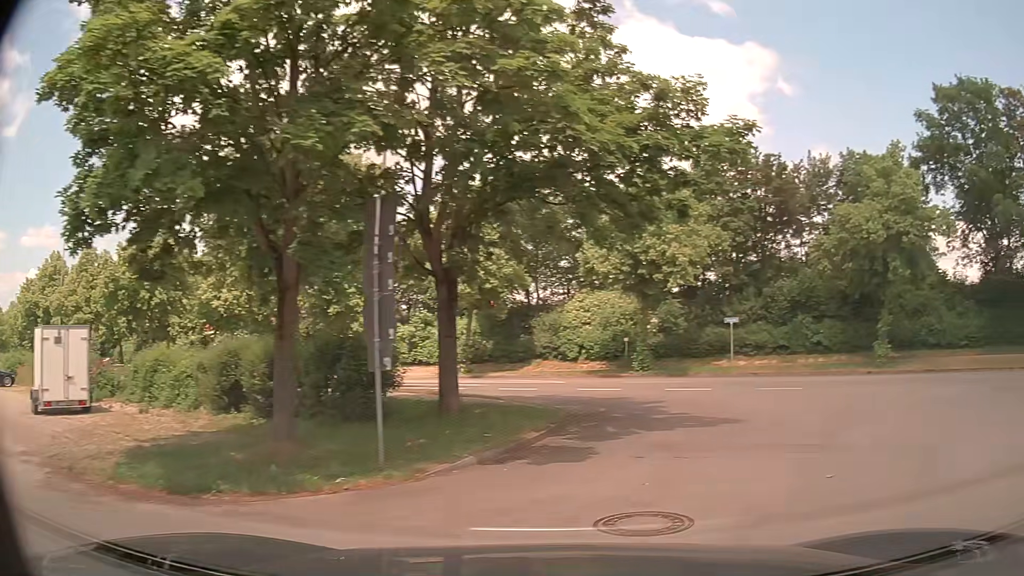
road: tertiary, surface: asphalt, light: Day
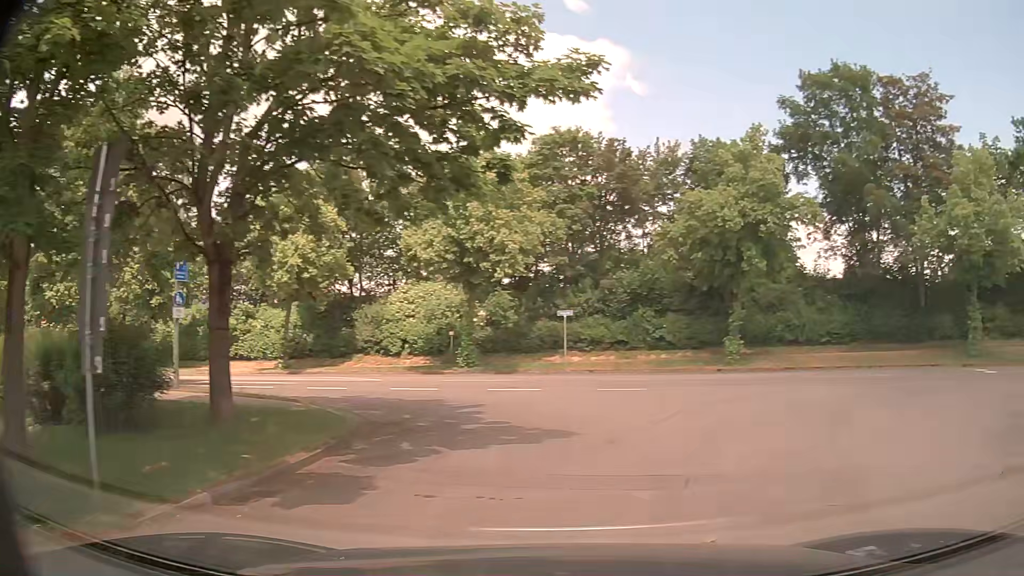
(+0.3, +2.4) m; +14°
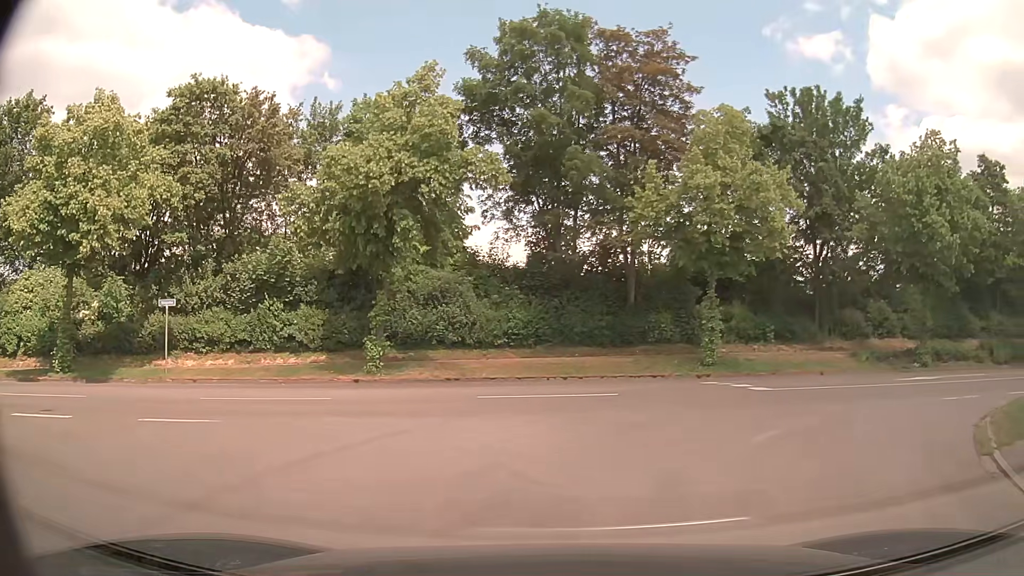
(+2.0, +6.8) m; +27°
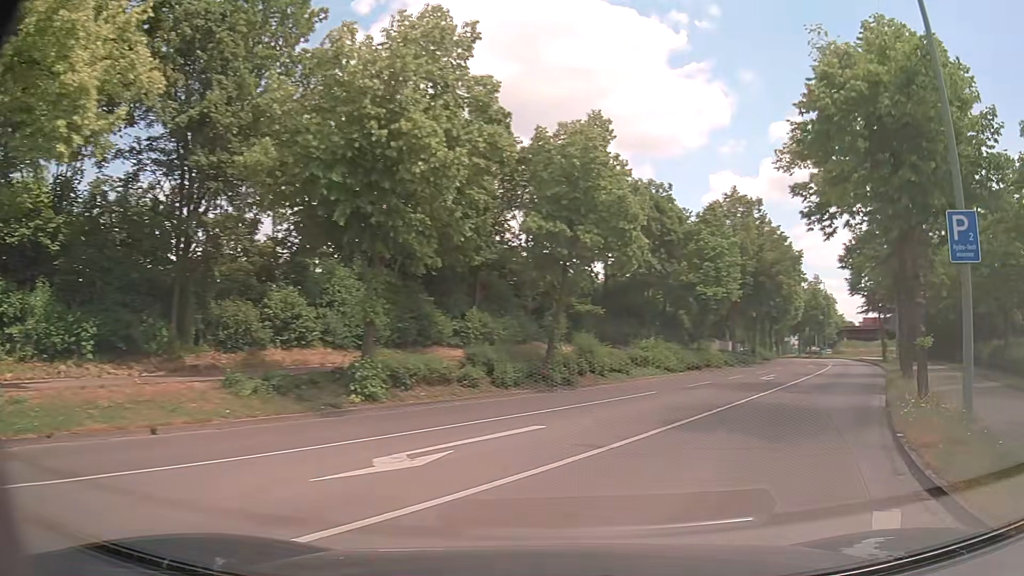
(+5.8, +12.9) m; +51°
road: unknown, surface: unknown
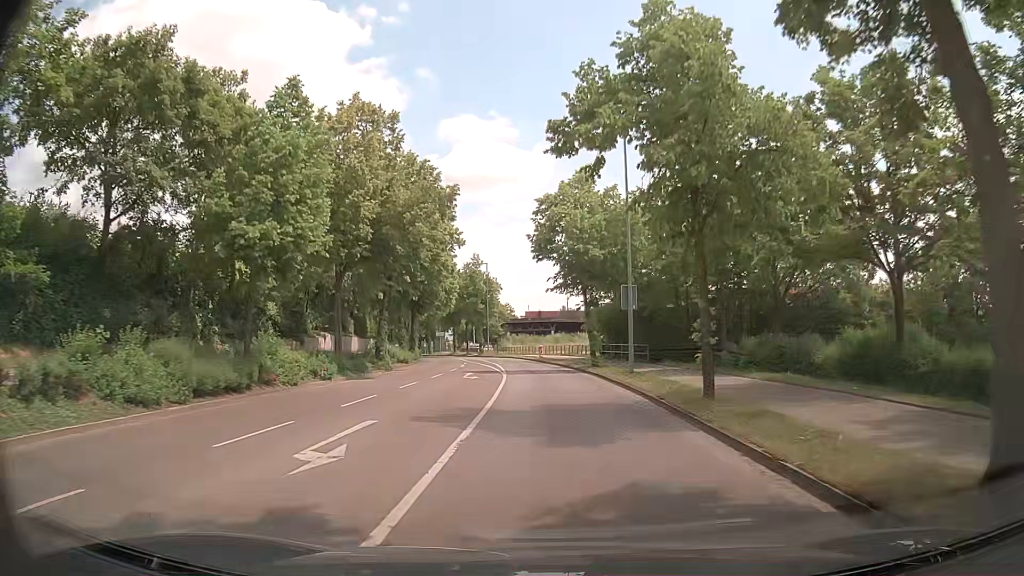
(+6.8, +19.1) m; +28°
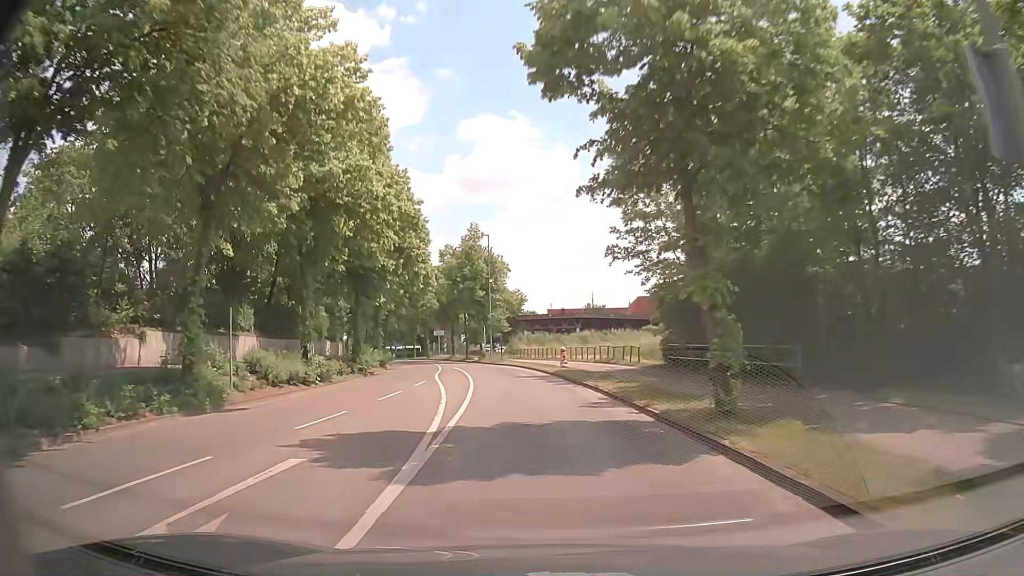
(+0.4, +22.3) m; -1°
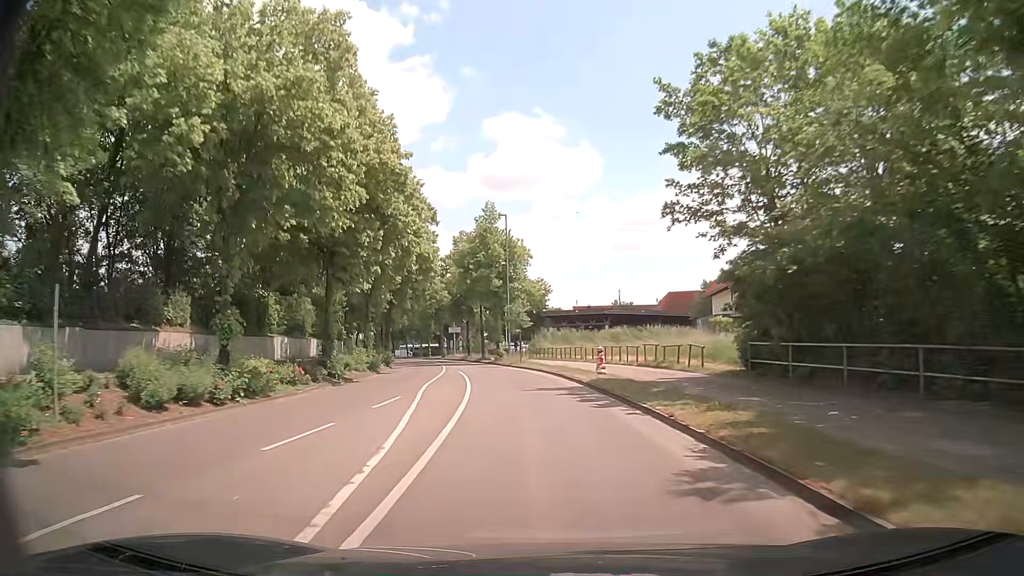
(-0.2, +8.7) m; -2°
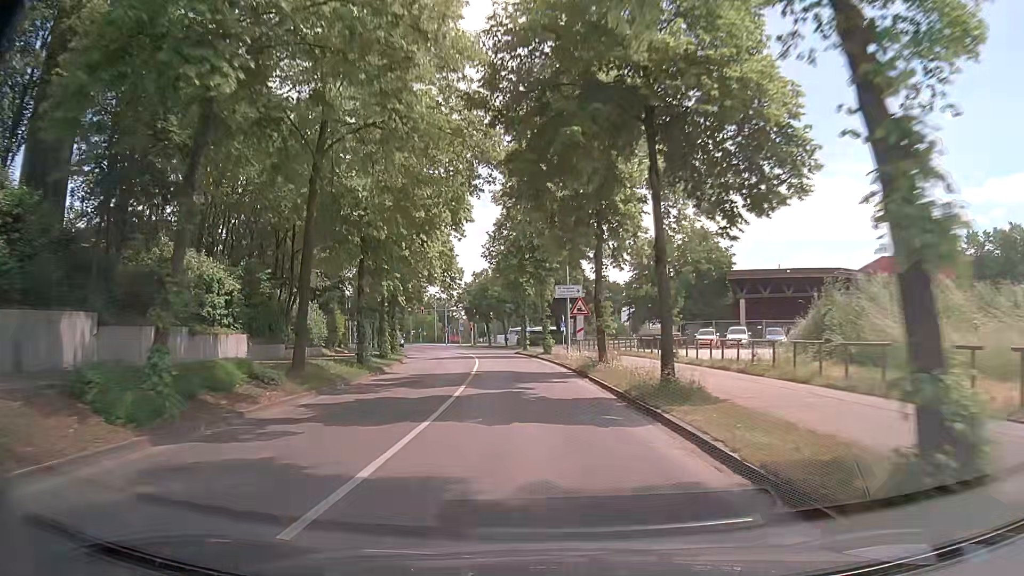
(-4.7, +46.4) m; -11°
(0, +10) (-1, +20) (-2, +30) (-3, +40) (-4, +50) (-6, +60) (-8, +69) (-10, +79) (-13, +89) (-16, +98) m
